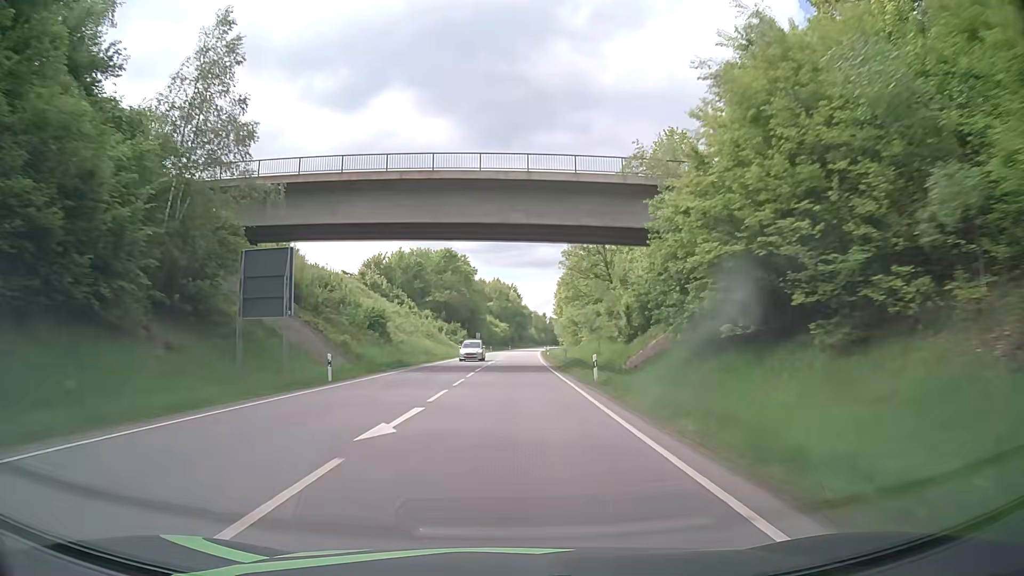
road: primary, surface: asphalt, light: Day
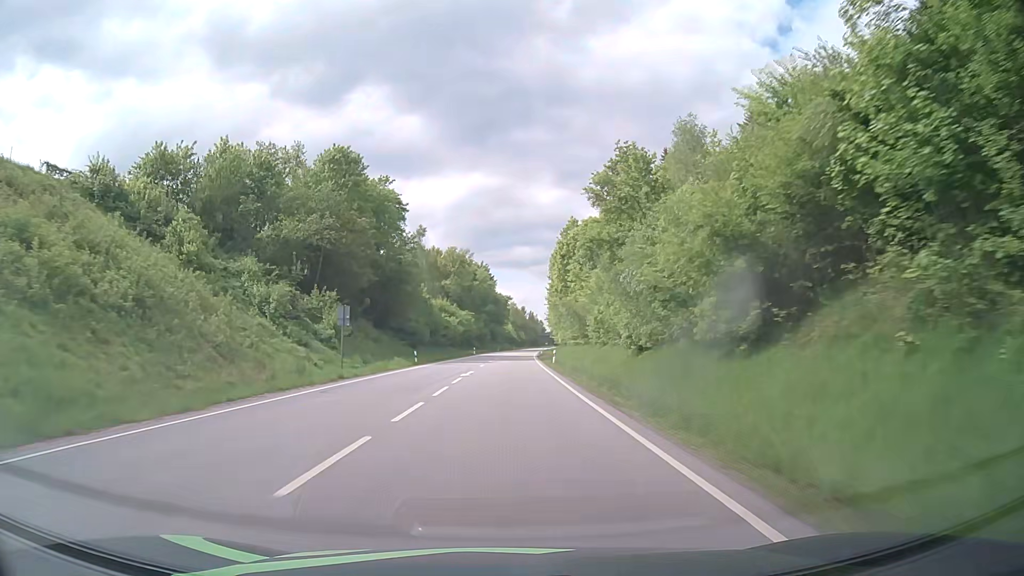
(+1.6, +76.2) m; +2°
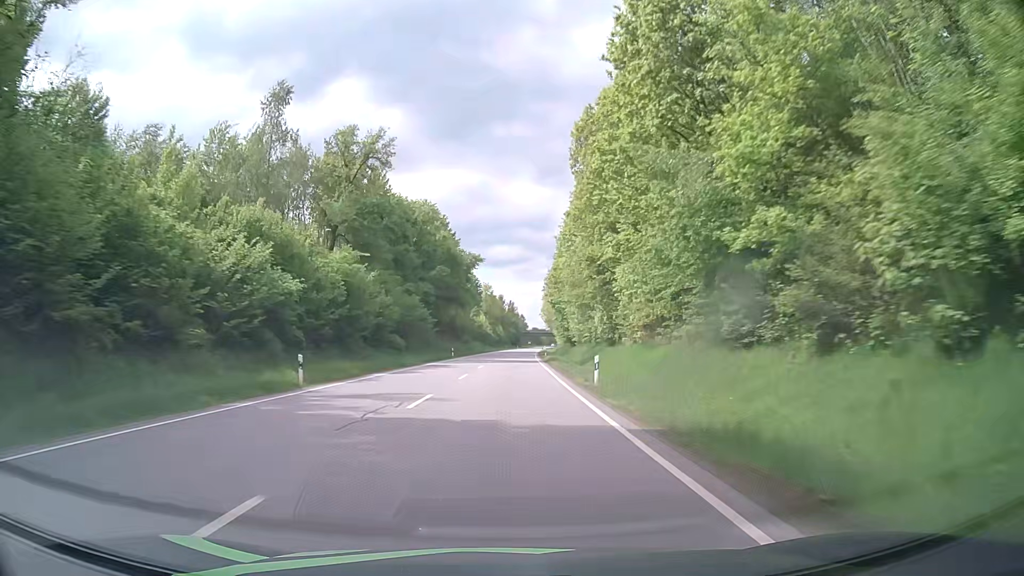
(+1.5, +76.5) m; +2°
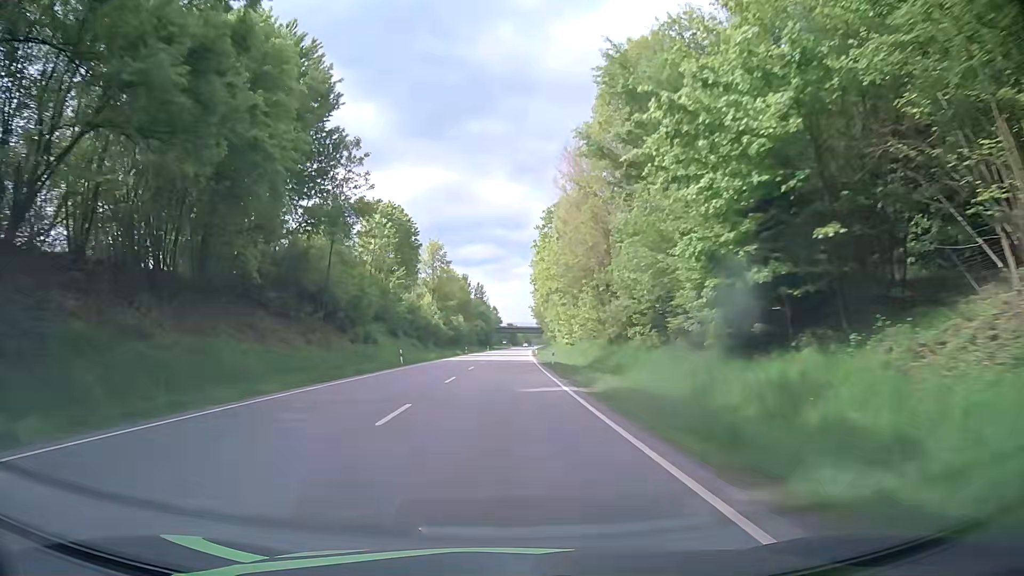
(+2.0, +77.1) m; +3°
(0, +10) (0, +20) (0, +30) (0, +40) (0, +50) (0, +60) (+1, +70) (+1, +80) (+1, +90) (+1, +100) m
